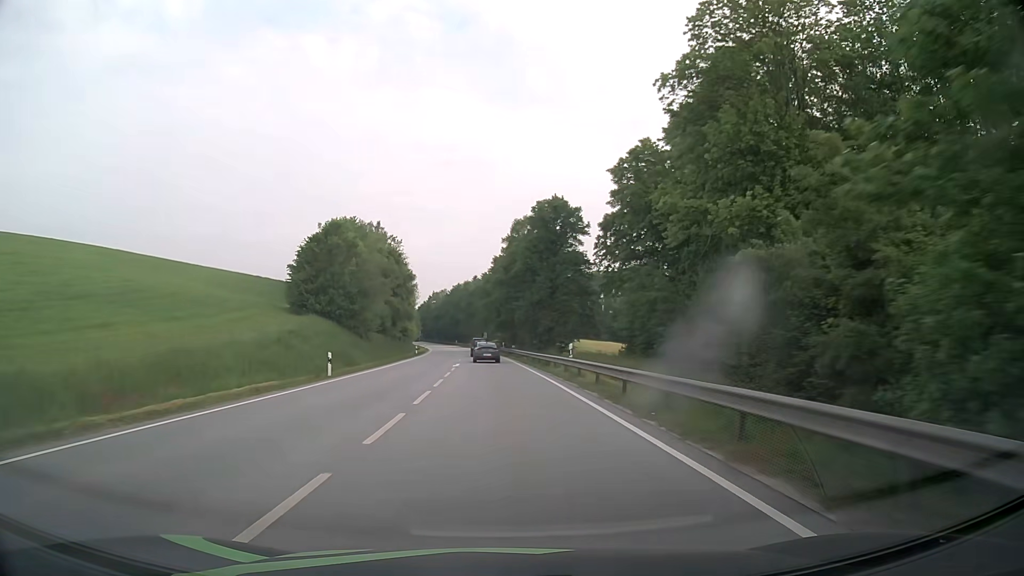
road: primary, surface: asphalt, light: Day
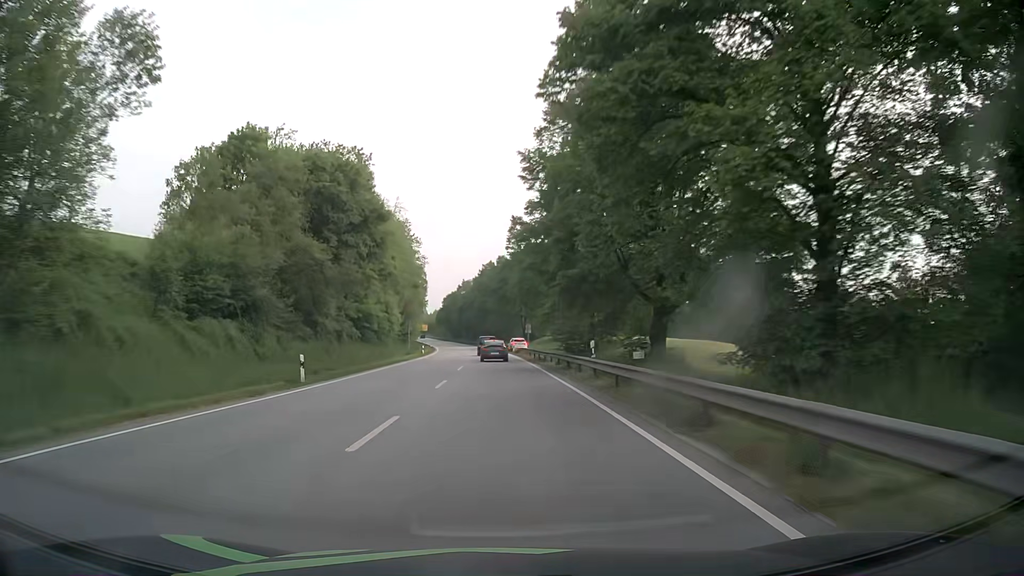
(-1.8, +54.6) m; -4°
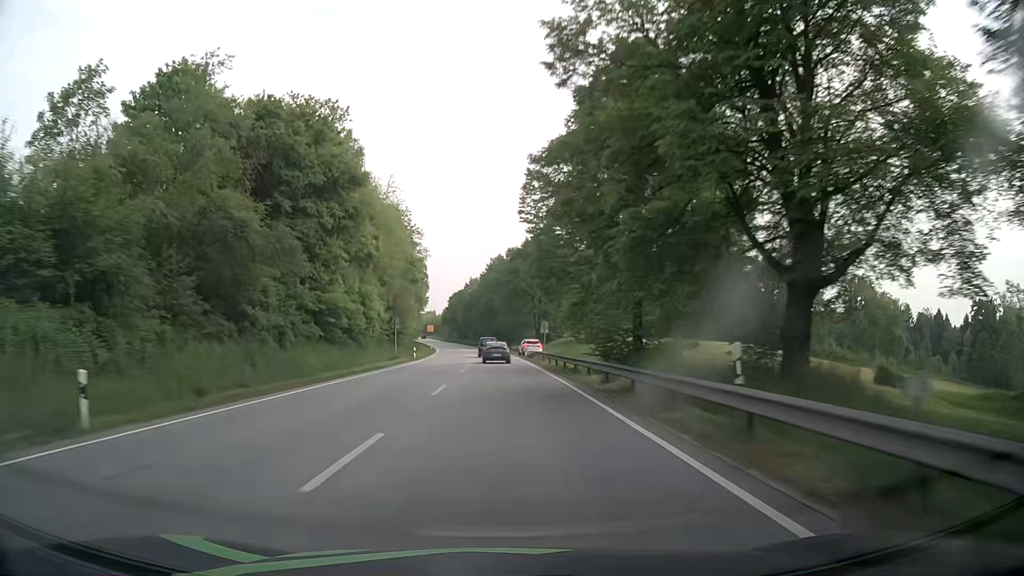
(0.0, +13.6) m; -1°
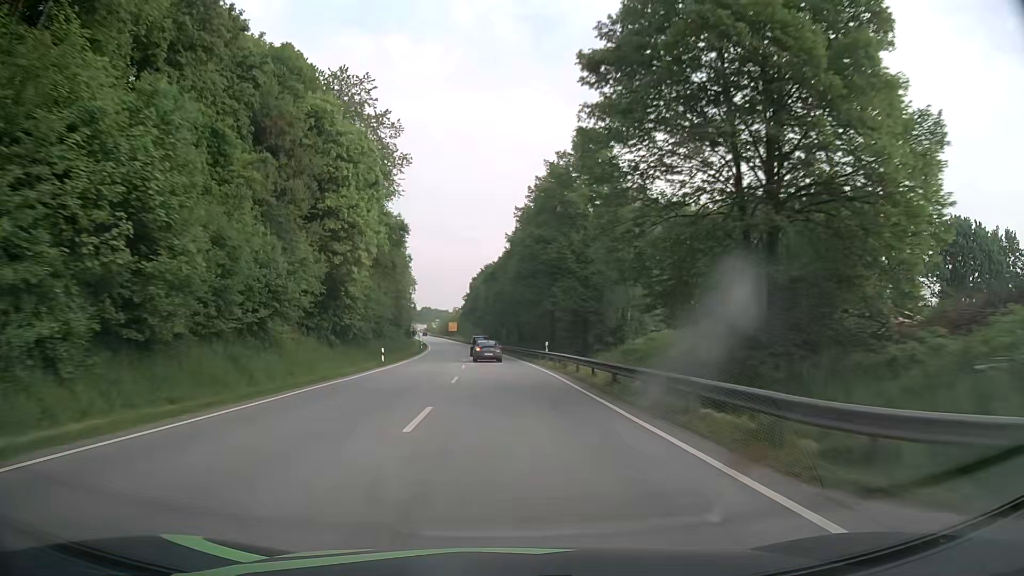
(-1.4, +67.2) m; -3°
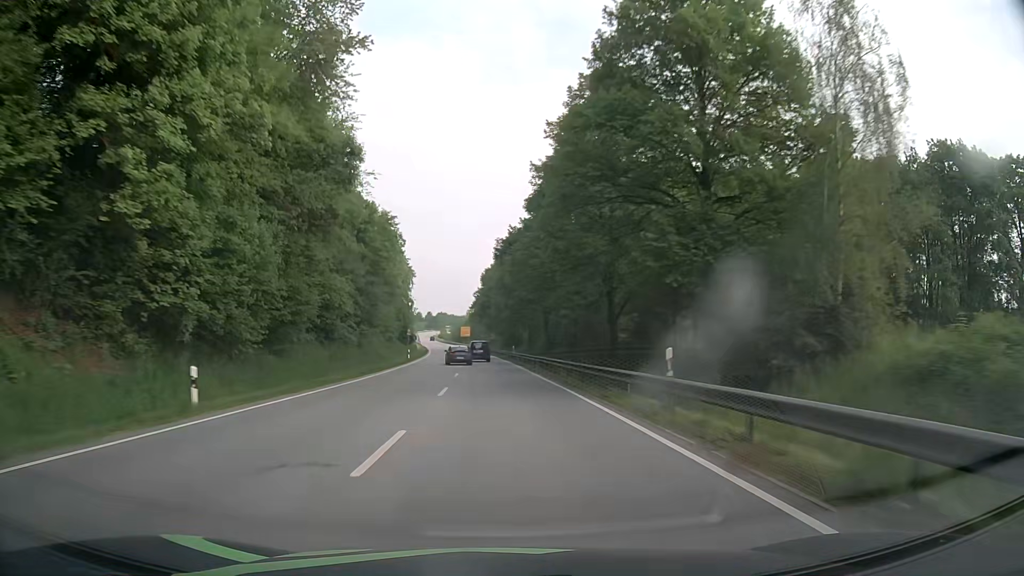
(-0.5, +27.5) m; -2°
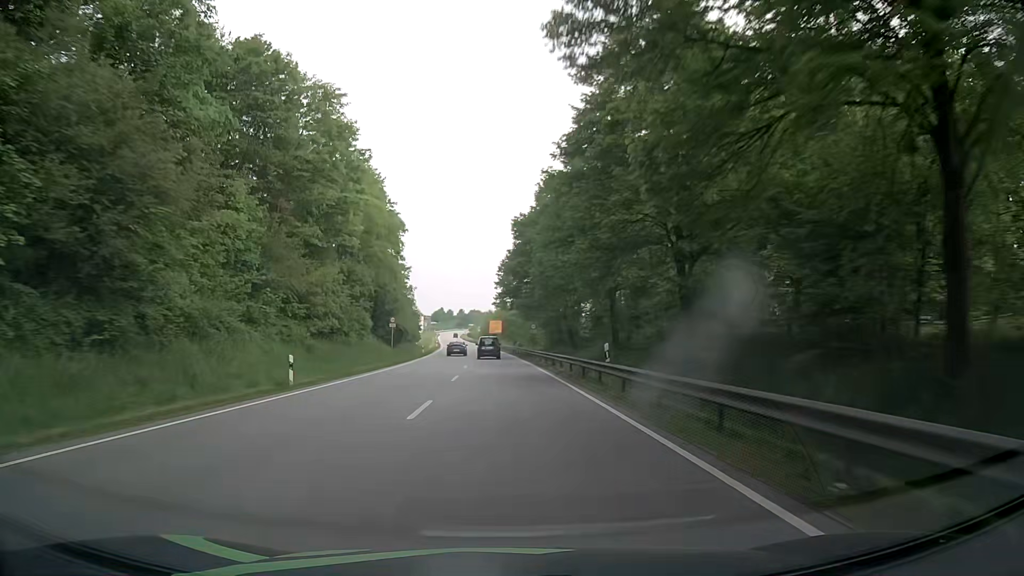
(-1.0, +43.1) m; -3°
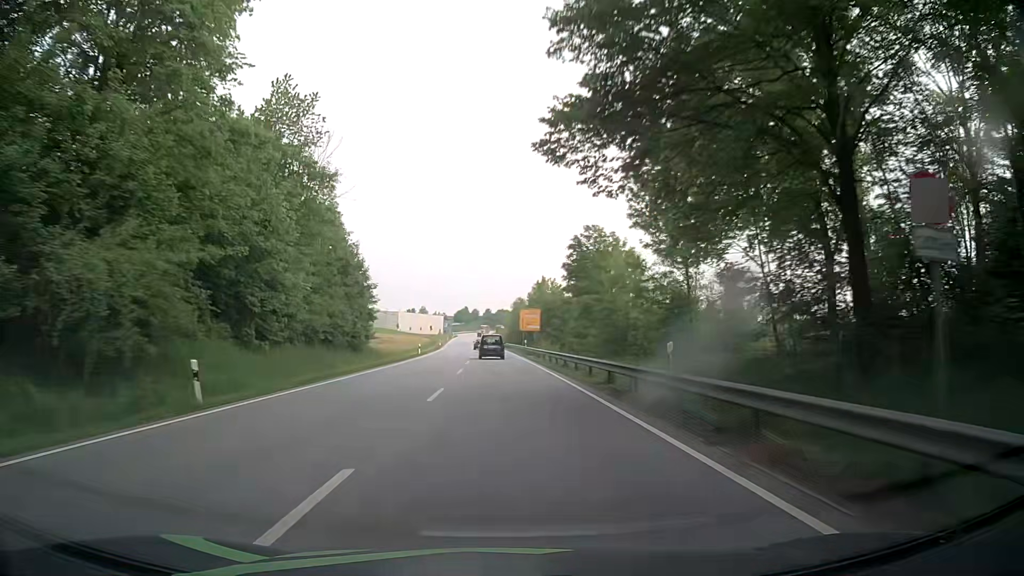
(-1.6, +57.0) m; -3°
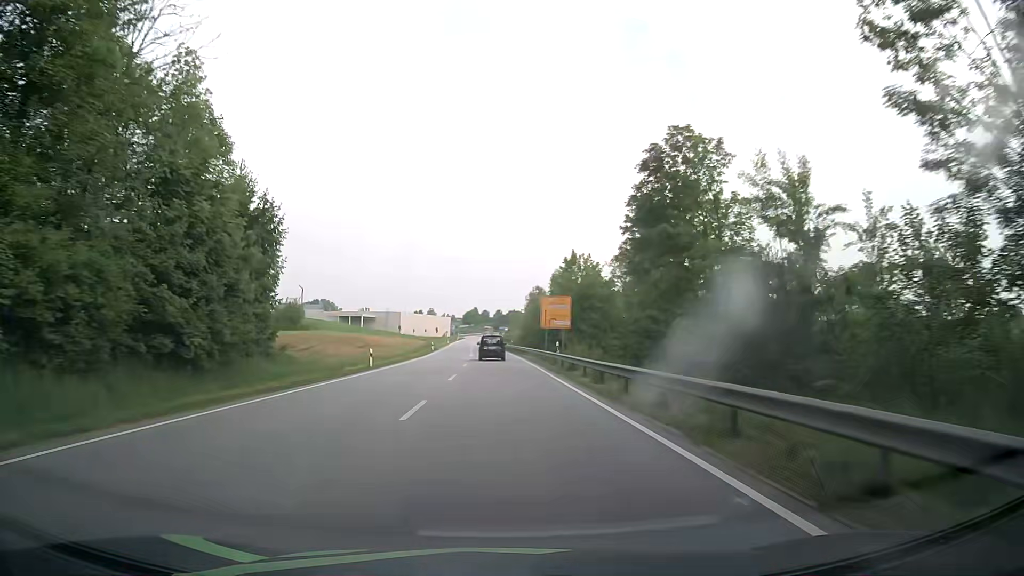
(0.0, +27.5) m; 0°
(0, +10) (0, +20) (0, +30) (-1, +40) (-1, +50) (-1, +60) (-2, +70) (-2, +80) (-2, +90) (-3, +100) m
